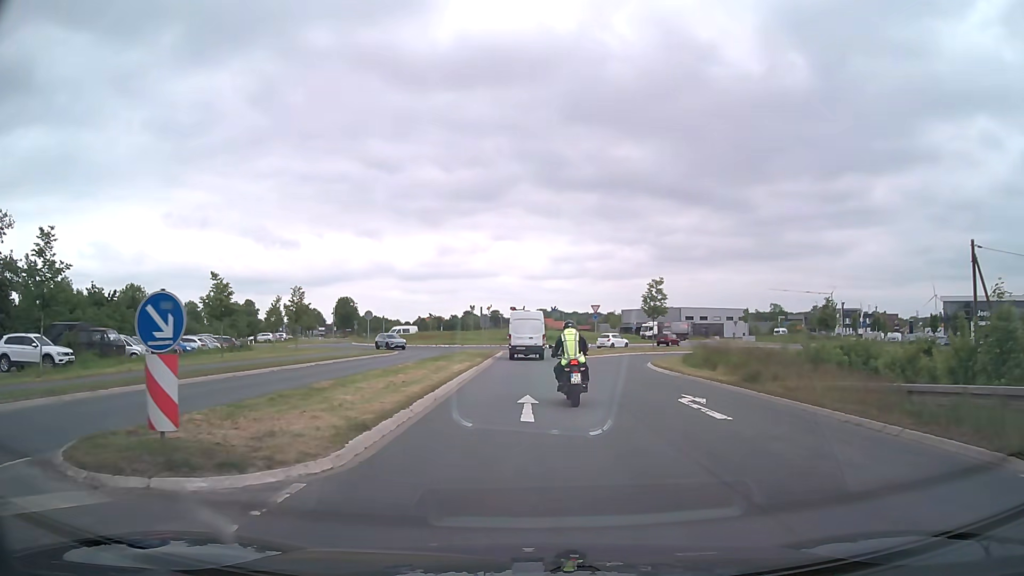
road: secondary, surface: asphalt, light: Day
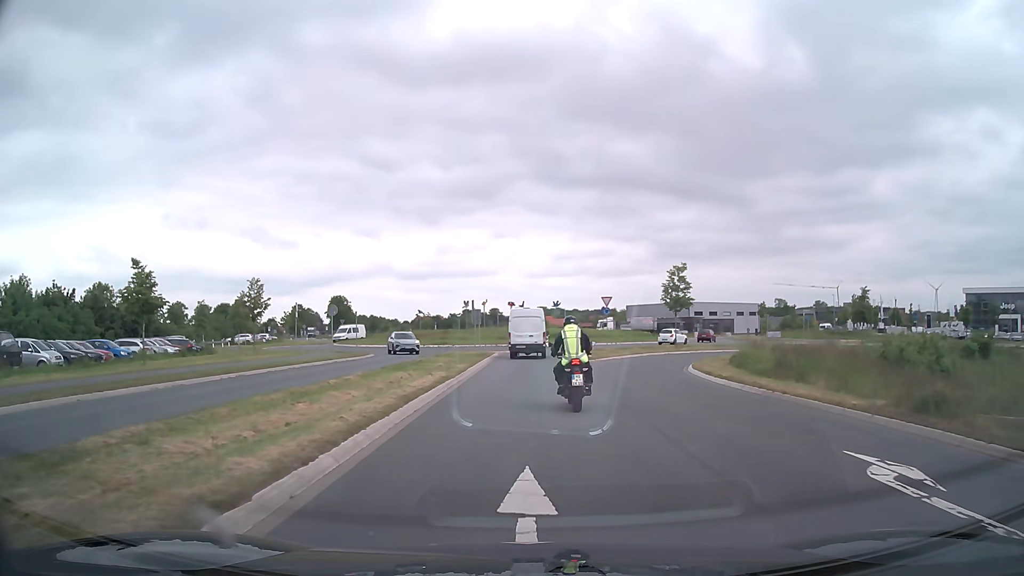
(0.0, +8.7) m; 0°
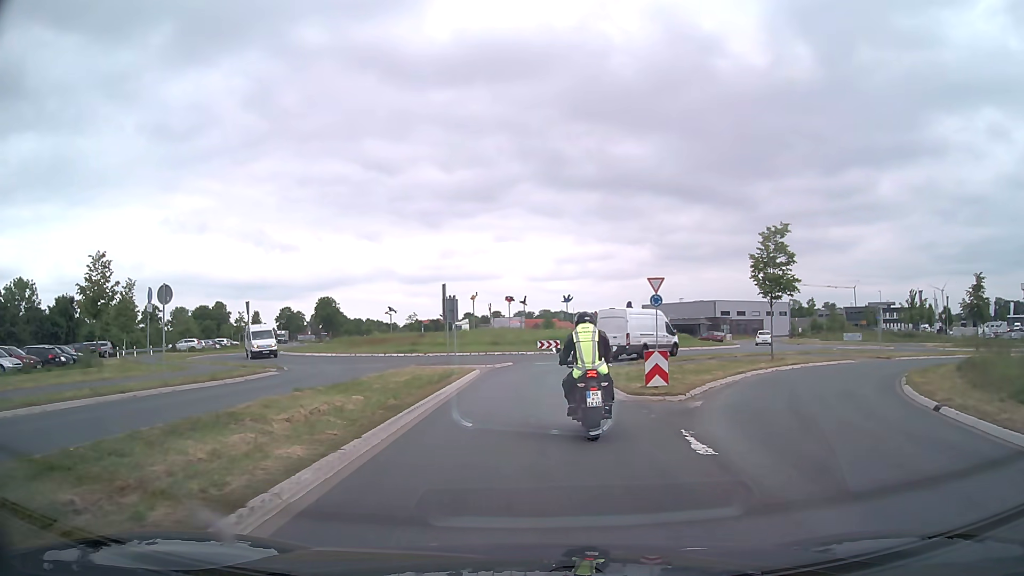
(0.0, +18.7) m; -1°
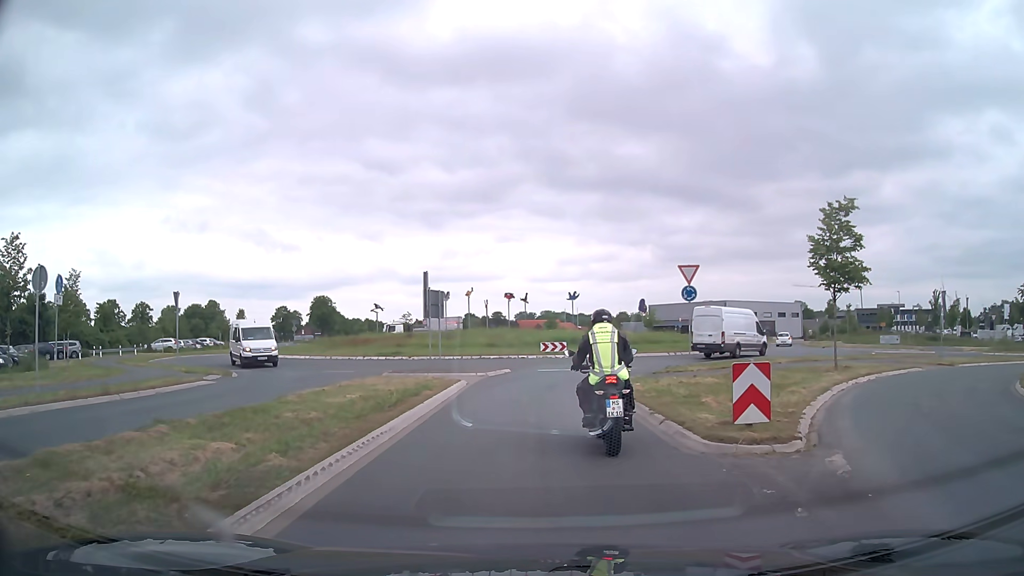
(0.0, +6.3) m; +1°
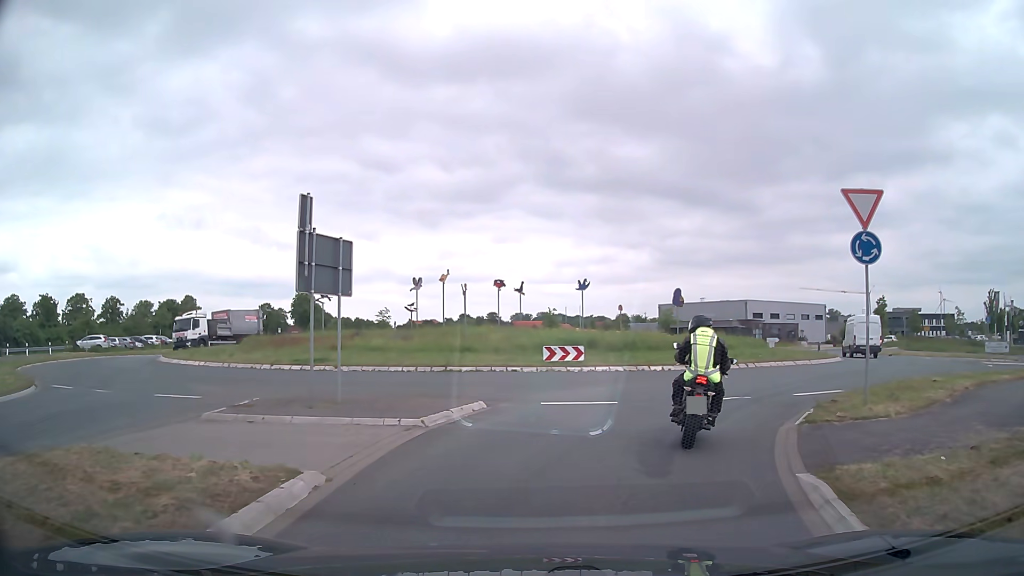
(-0.1, +14.3) m; 0°
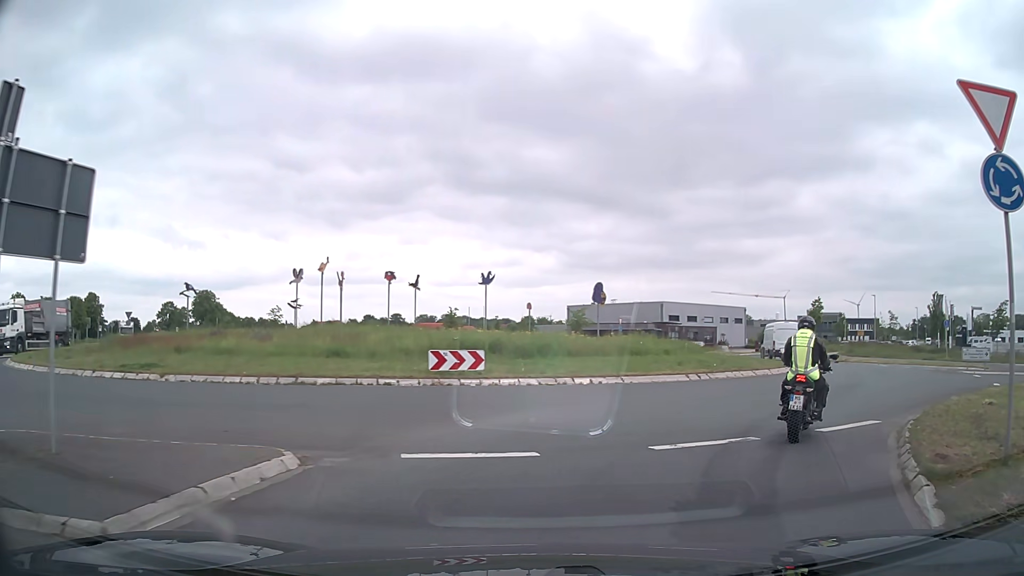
(+0.3, +6.4) m; +7°
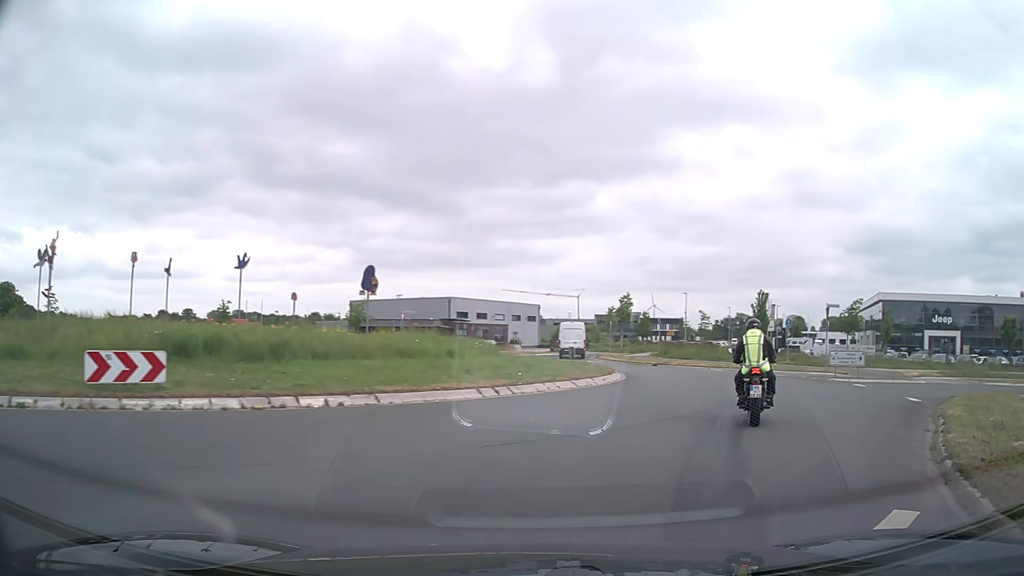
(+0.9, +6.8) m; +17°
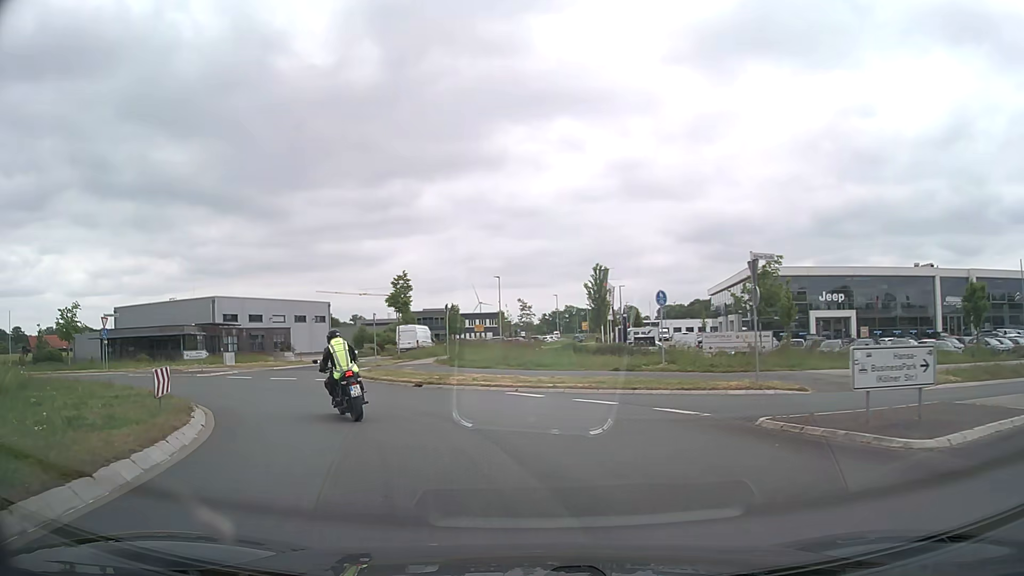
(+5.9, +18.9) m; +17°
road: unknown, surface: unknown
(-1, +10) (-6, +19) (-14, +25) (-23, +28) (-33, +26) (-42, +22) (-51, +18) (-61, +16) (-71, +17) (-81, +19) m
